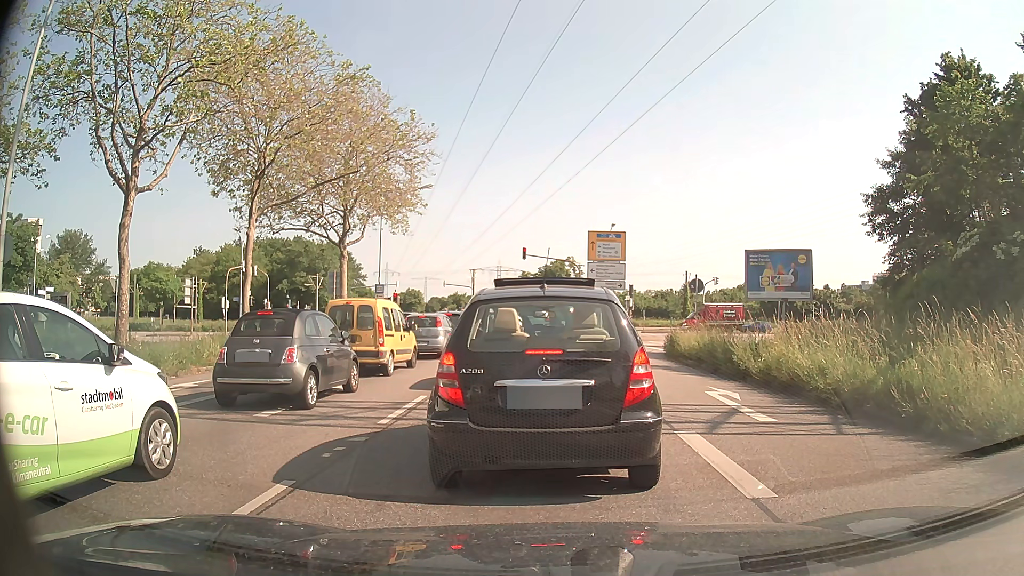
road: primary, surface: asphalt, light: Day
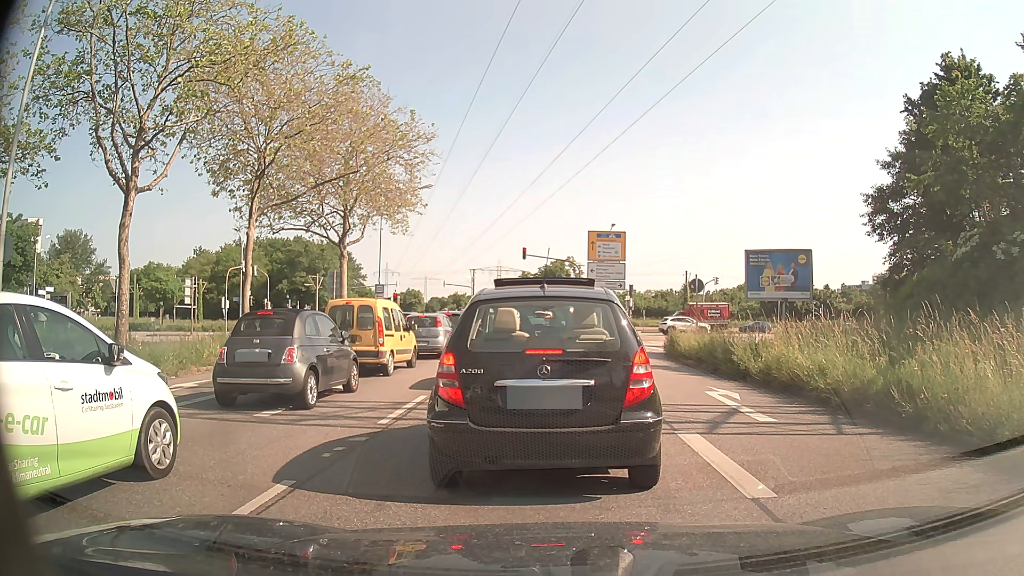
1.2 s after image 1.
(0.0, 0.0) m; 0°
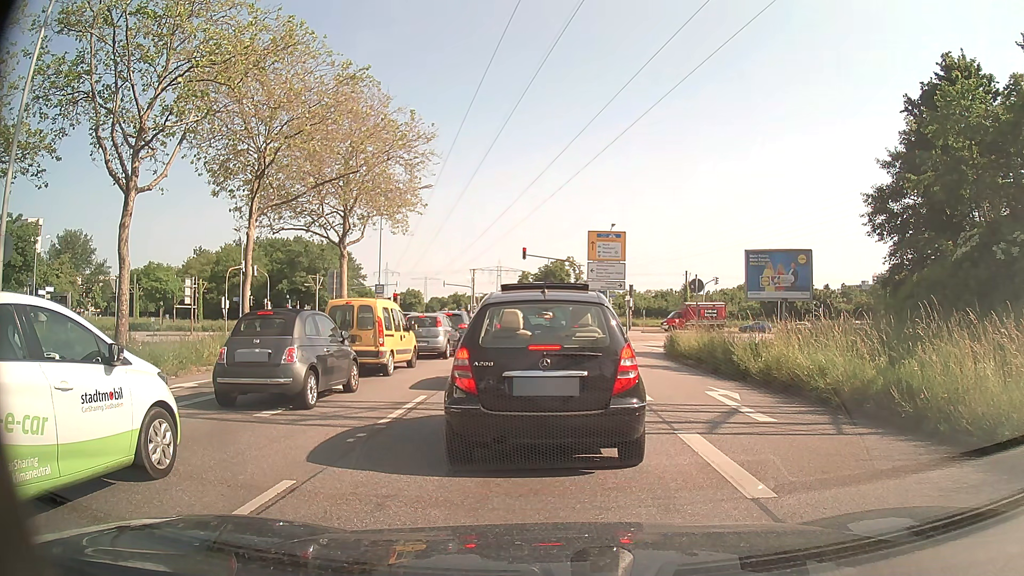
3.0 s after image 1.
(0.0, 0.0) m; 0°
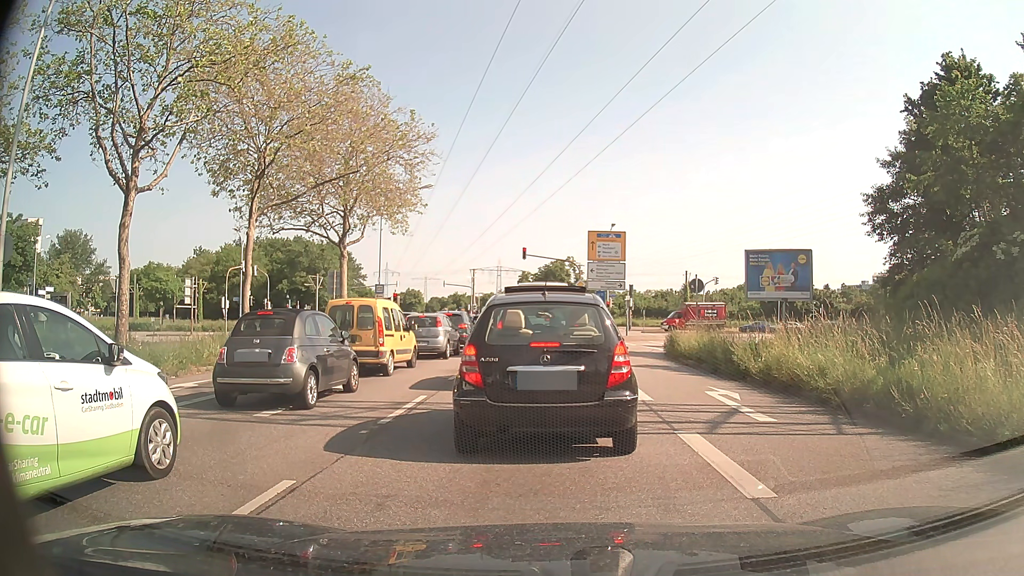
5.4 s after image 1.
(0.0, 0.0) m; 0°
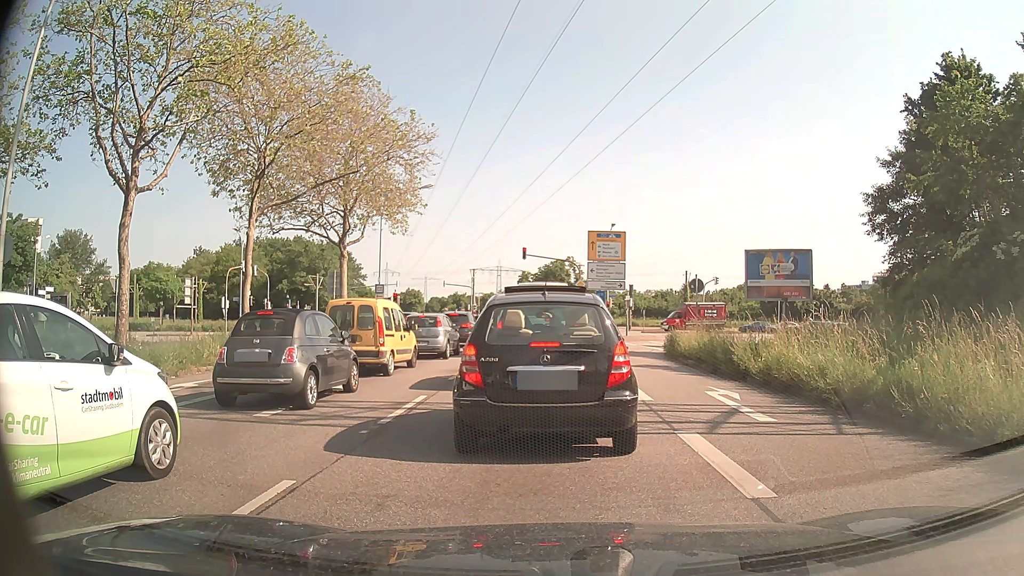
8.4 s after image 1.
(0.0, 0.0) m; 0°
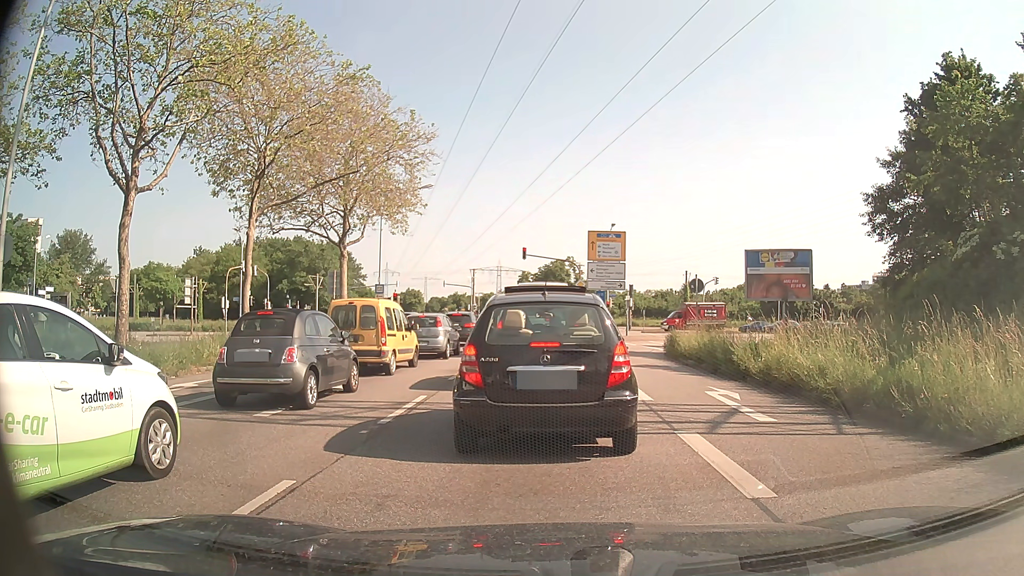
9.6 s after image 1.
(0.0, 0.0) m; 0°
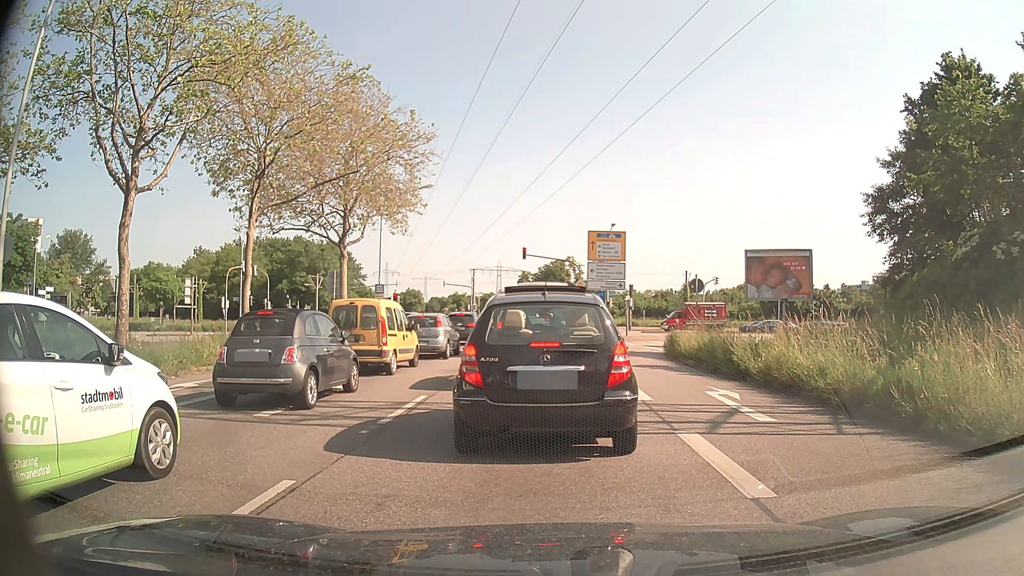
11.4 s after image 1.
(0.0, 0.0) m; 0°
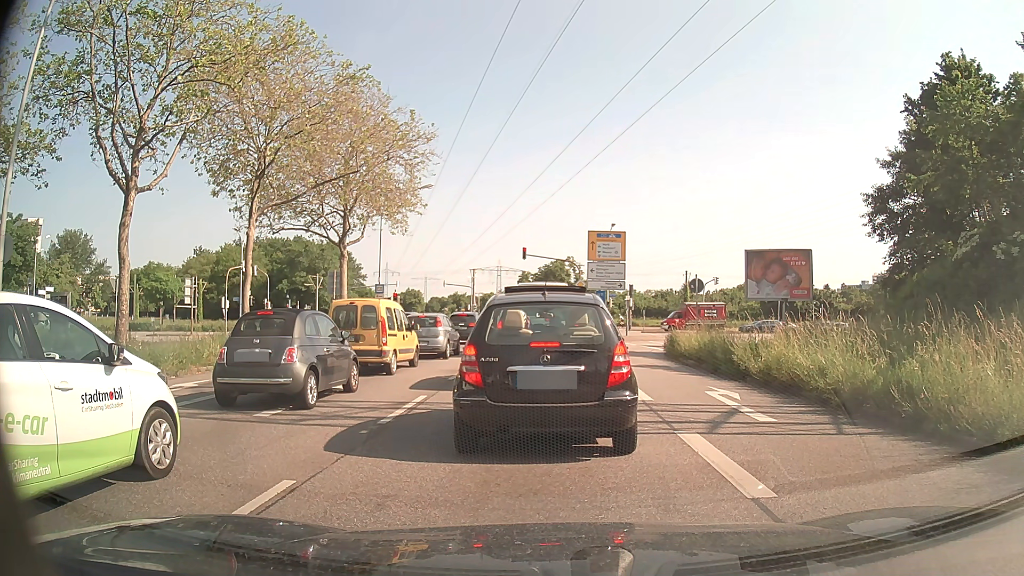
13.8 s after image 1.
(0.0, 0.0) m; 0°
(0, +10) (0, +20) (0, +30) (-1, +40) (-1, +50) (-2, +60) (-2, +70) (-3, +80) (-4, +90) (-5, +100) m
